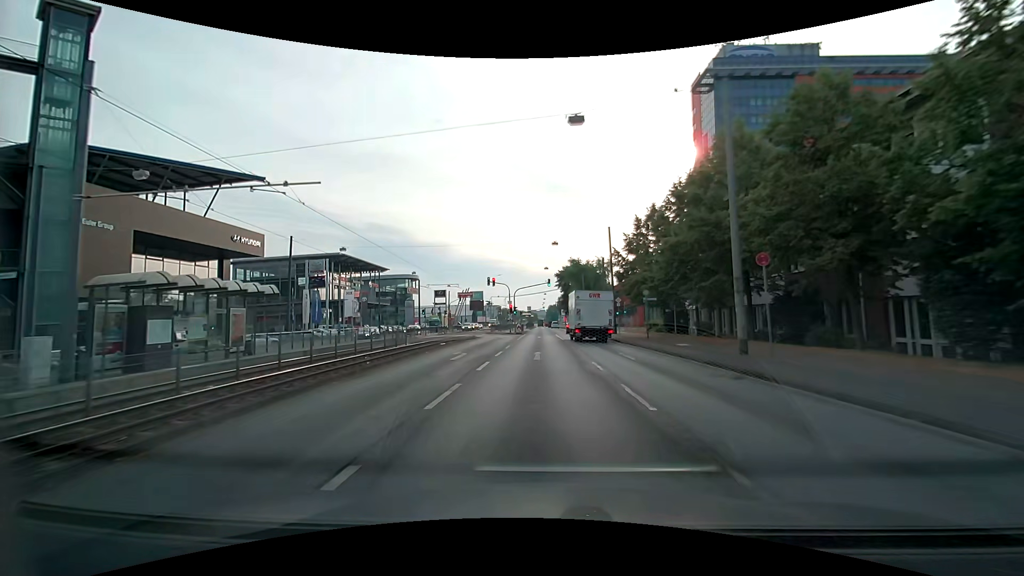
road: primary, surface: asphalt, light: Day
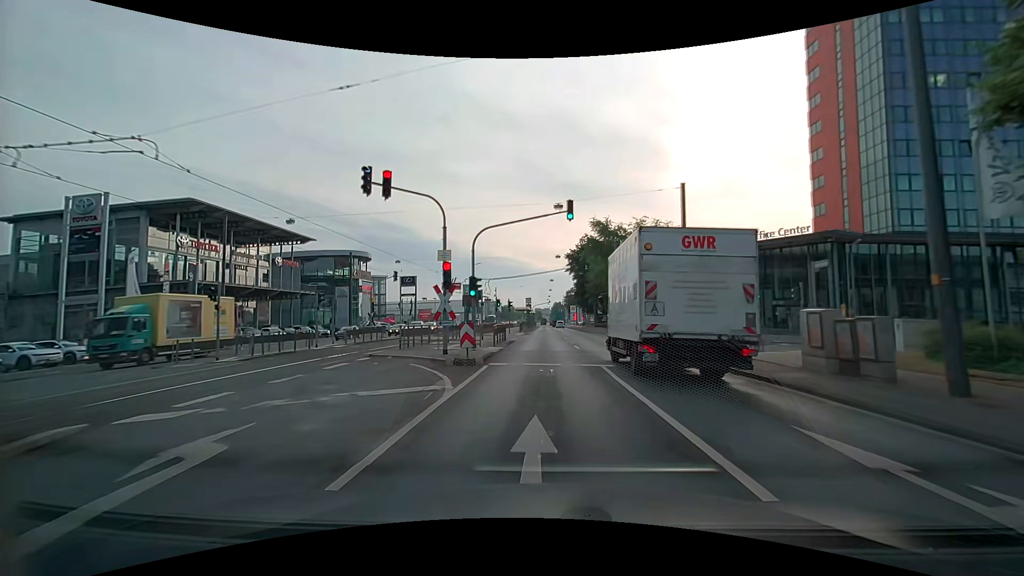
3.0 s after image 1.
(+0.1, +40.6) m; 0°
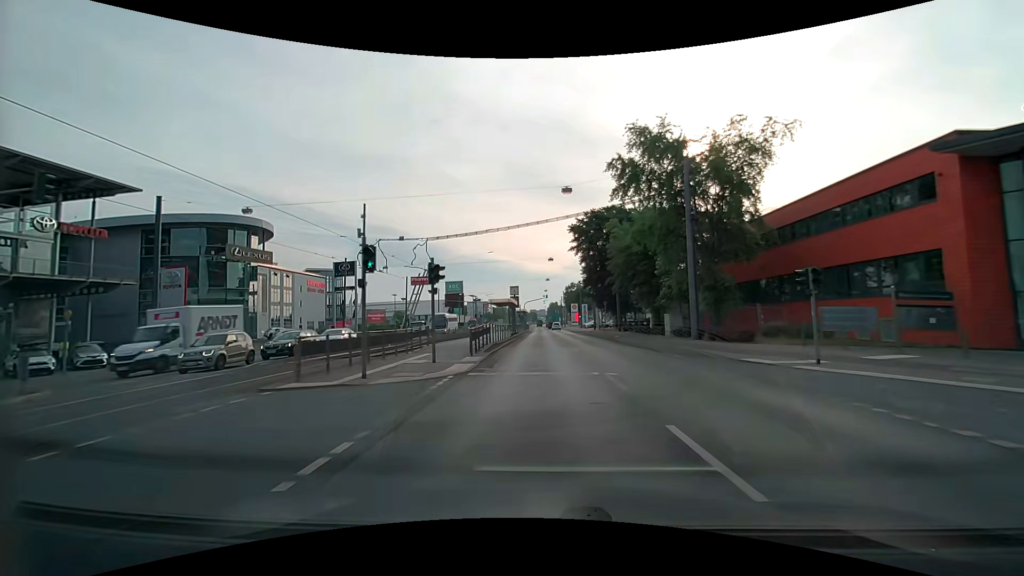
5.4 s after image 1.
(+0.3, +33.1) m; +1°
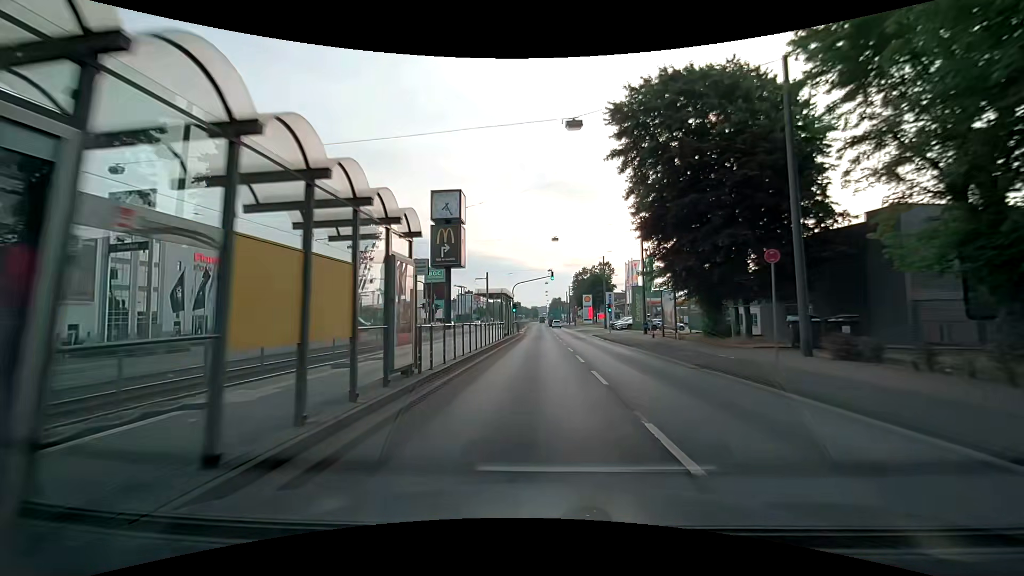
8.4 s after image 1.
(-0.1, +40.9) m; 0°
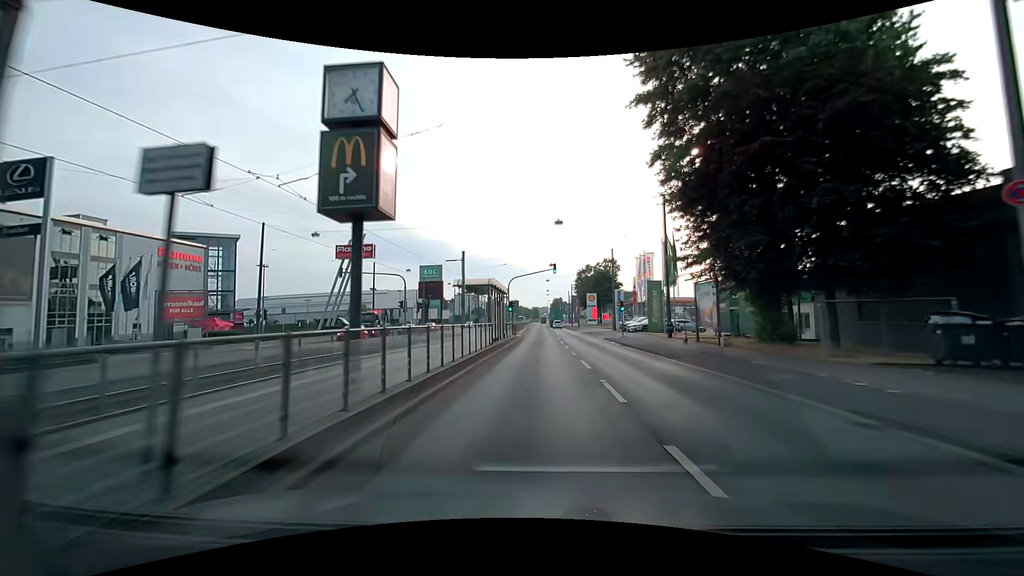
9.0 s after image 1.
(0.0, +8.1) m; 0°
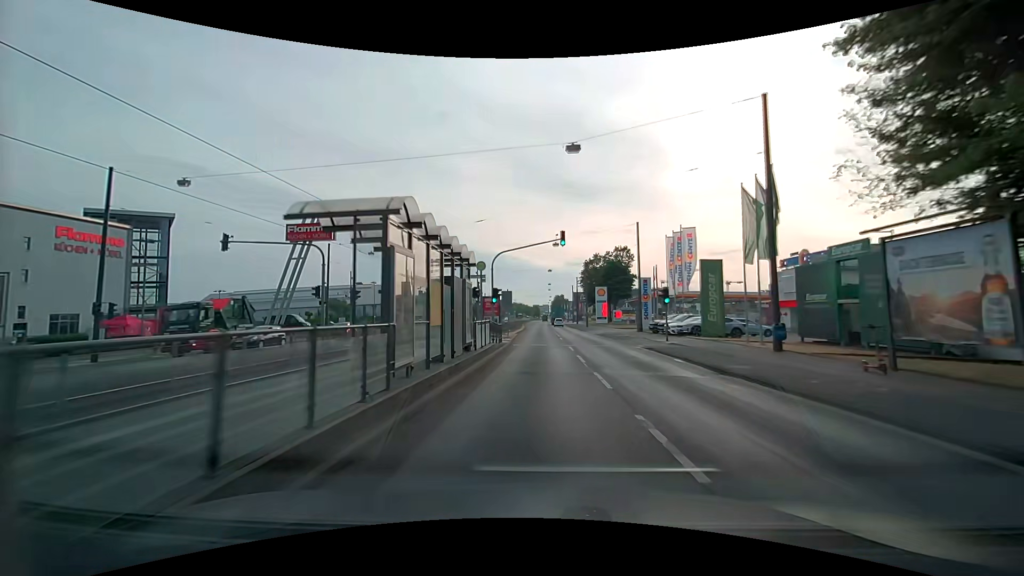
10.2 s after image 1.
(0.0, +16.3) m; 0°
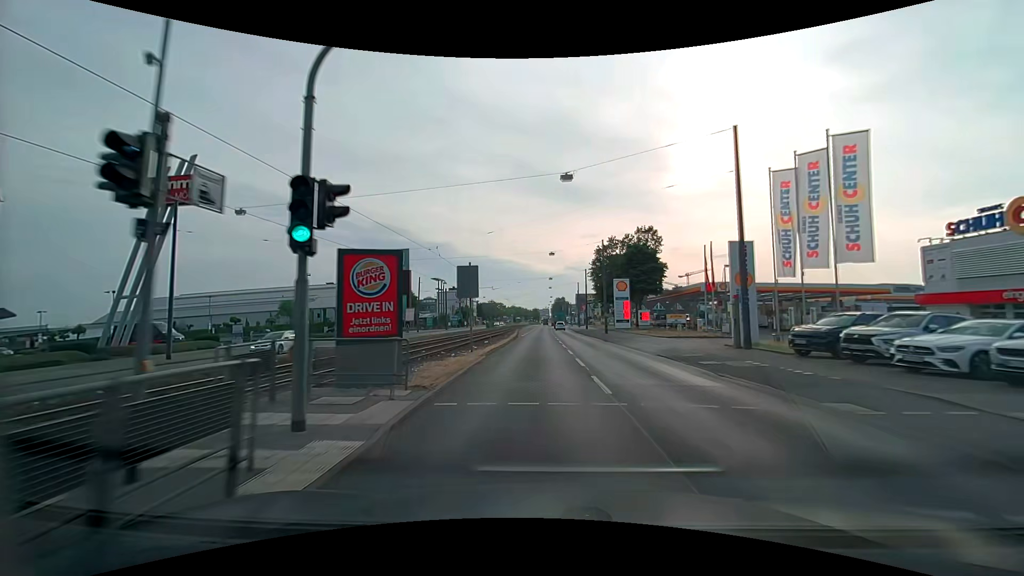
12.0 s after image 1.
(+0.1, +24.6) m; 0°
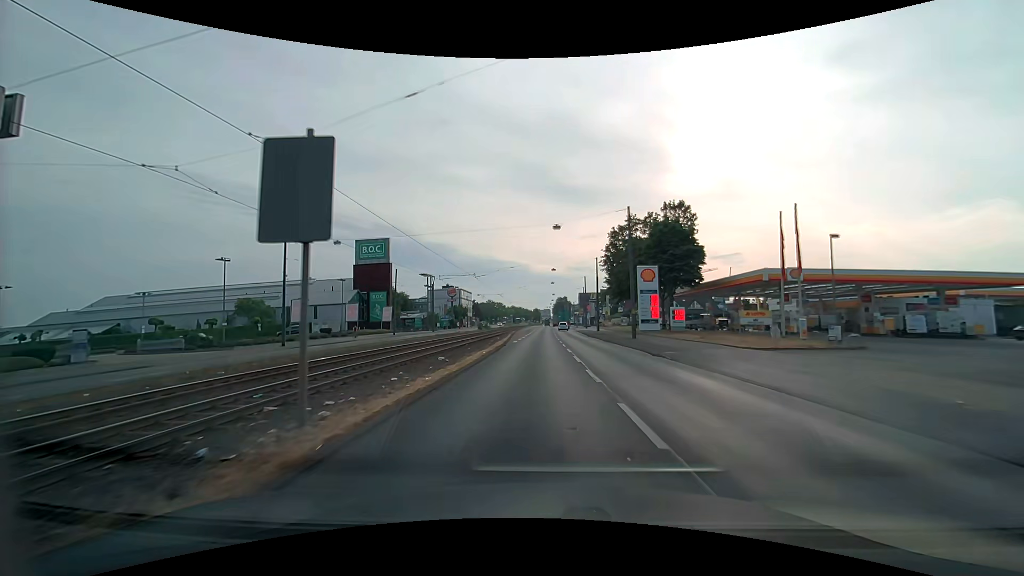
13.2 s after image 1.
(0.0, +16.5) m; 0°
(0, +10) (0, +20) (0, +30) (0, +40) (+1, +50) (+1, +60) (+2, +70) (+2, +80) (+3, +90) (+3, +100) m
